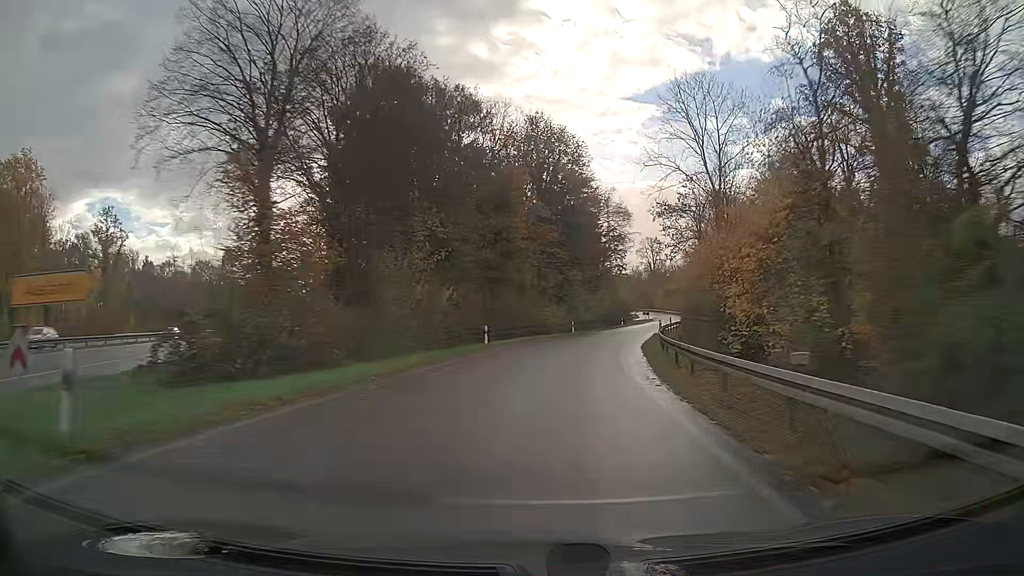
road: trunk_link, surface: asphalt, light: Day
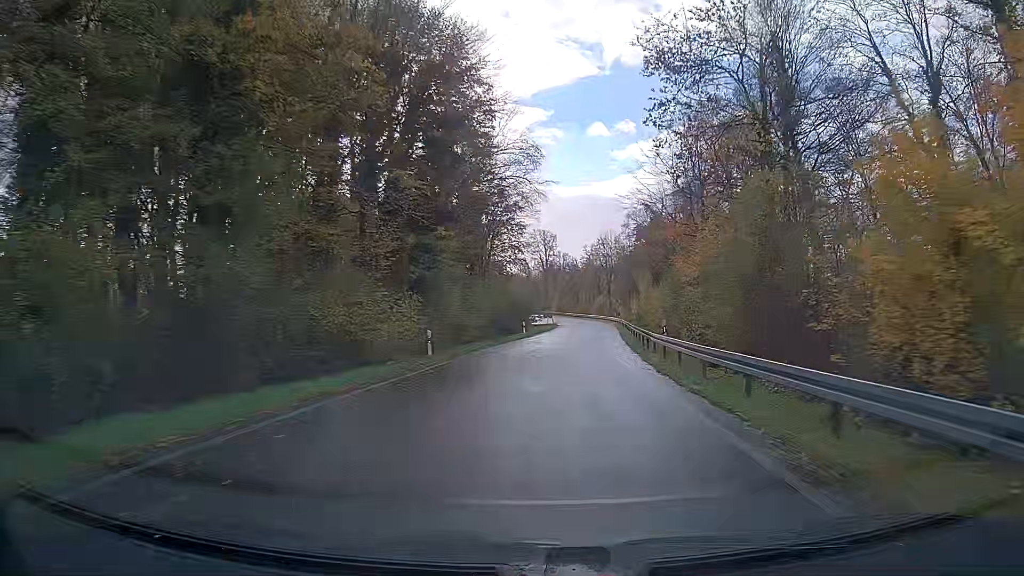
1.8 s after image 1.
(+2.7, +32.6) m; +10°
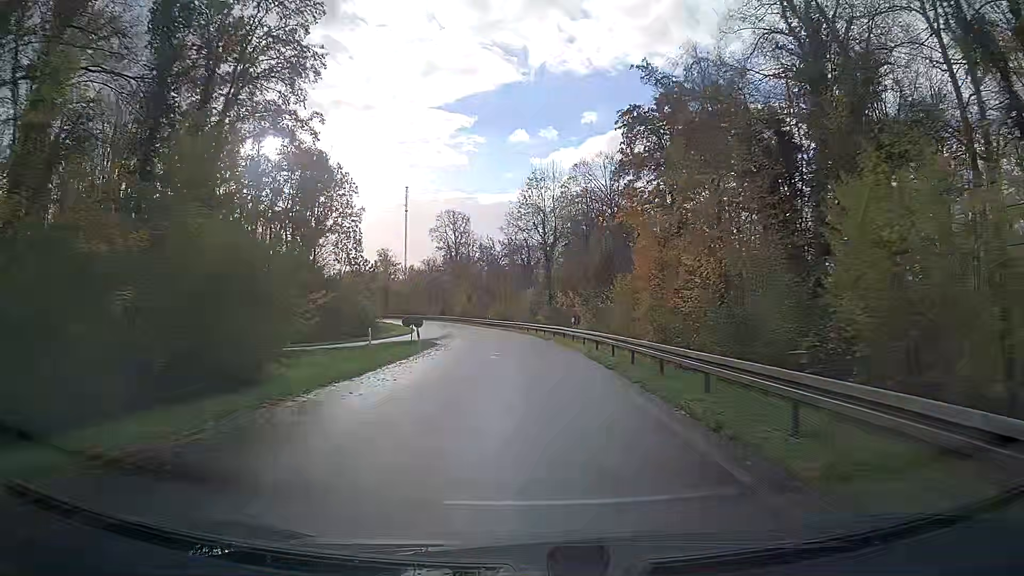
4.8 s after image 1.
(+4.1, +51.4) m; +5°
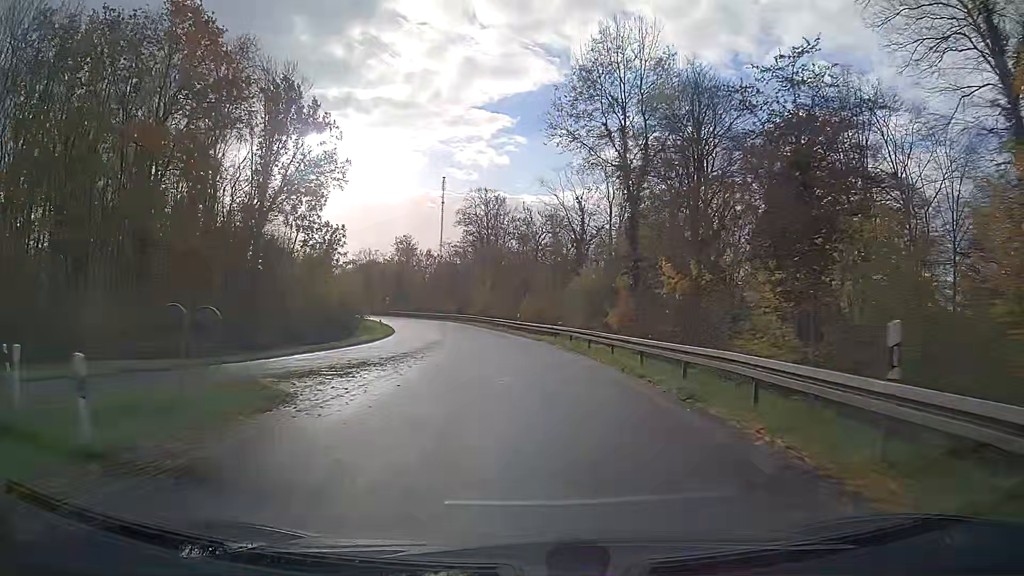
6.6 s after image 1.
(-0.9, +29.0) m; -3°
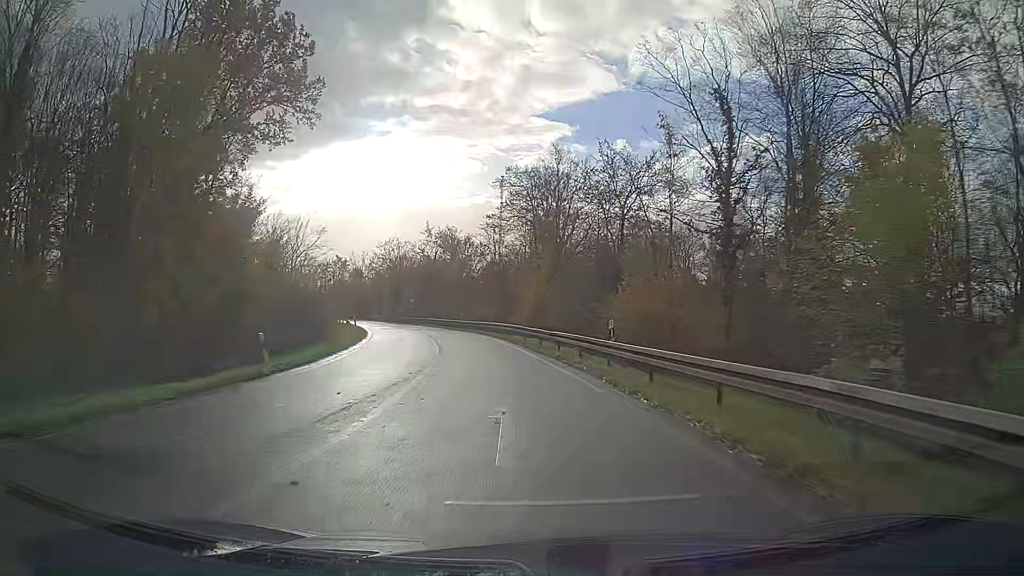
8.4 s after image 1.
(-1.3, +27.4) m; -6°
